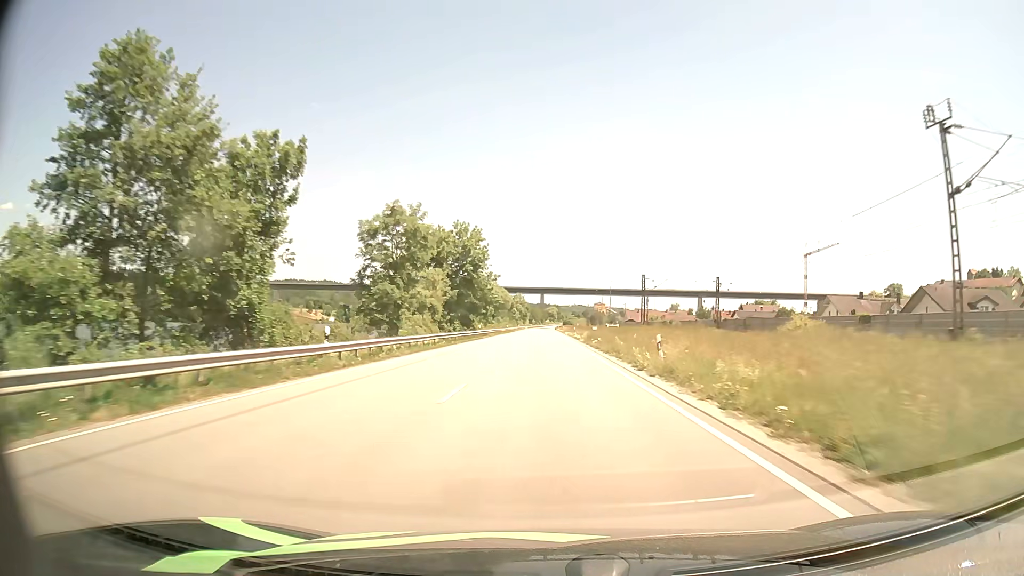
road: primary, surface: asphalt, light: Day
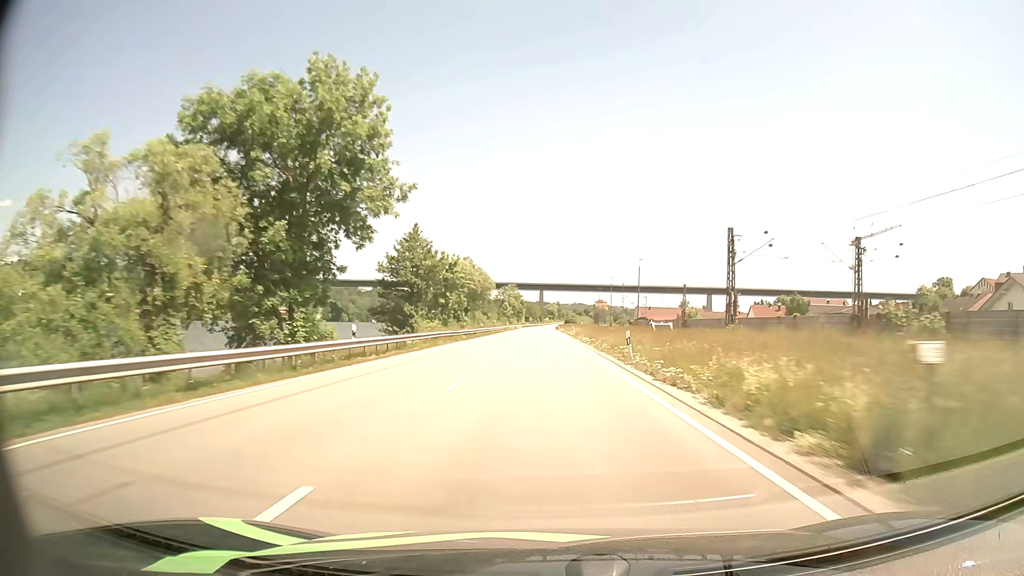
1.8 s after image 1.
(0.0, +46.3) m; 0°
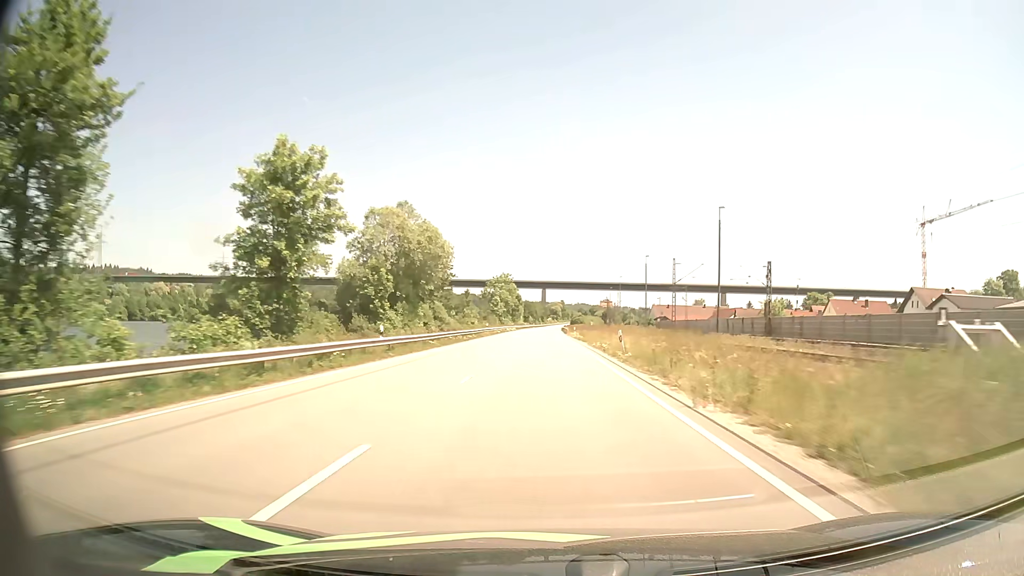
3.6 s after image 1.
(-0.1, +46.3) m; 0°
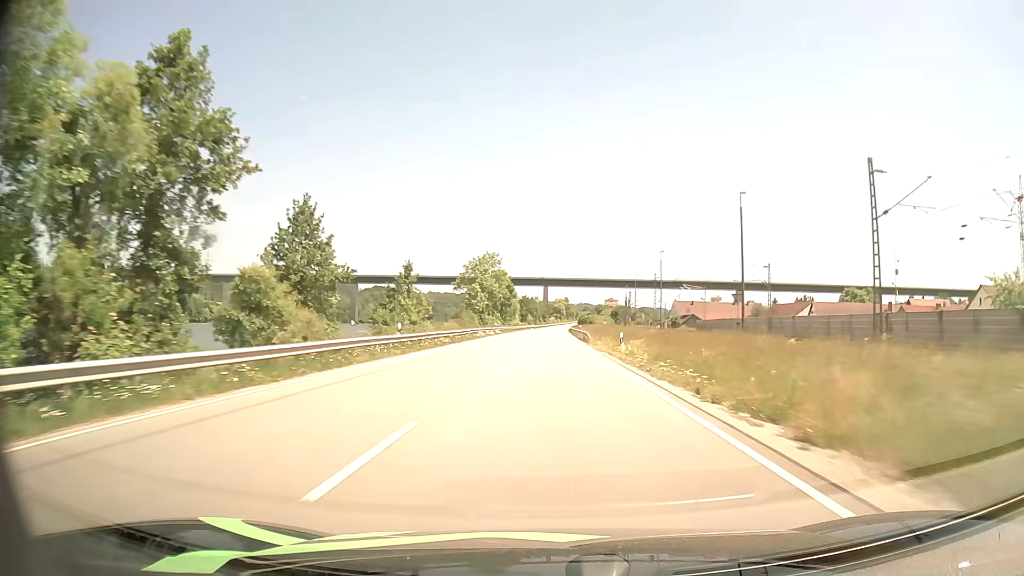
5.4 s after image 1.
(-0.1, +46.5) m; 0°
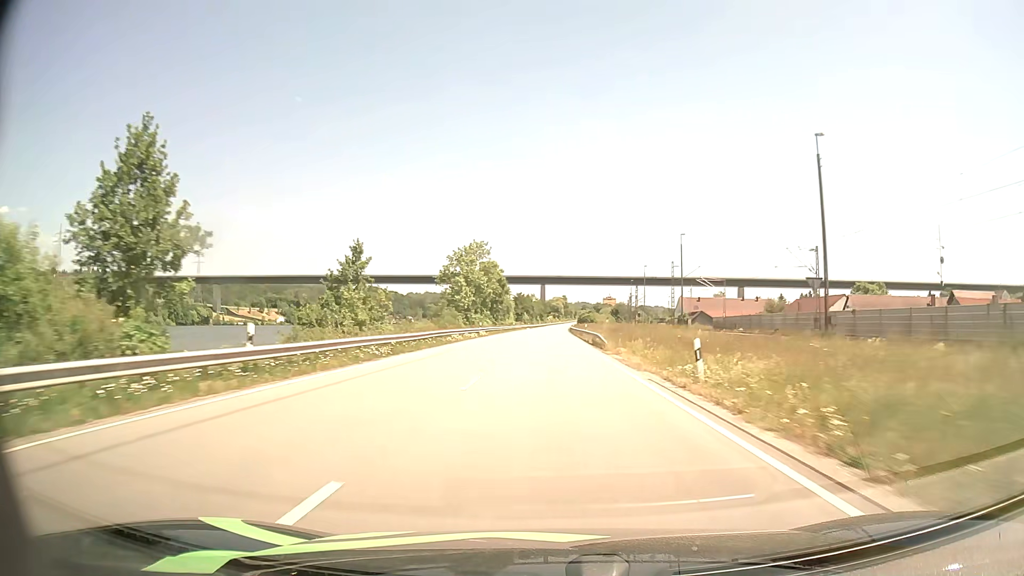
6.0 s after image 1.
(0.0, +15.6) m; 0°
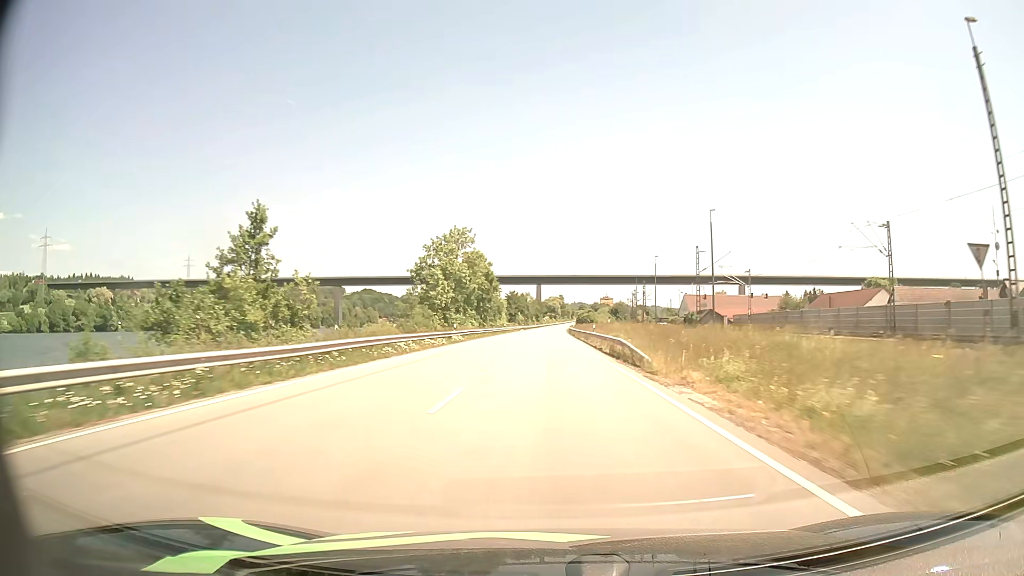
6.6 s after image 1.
(0.0, +15.6) m; 0°
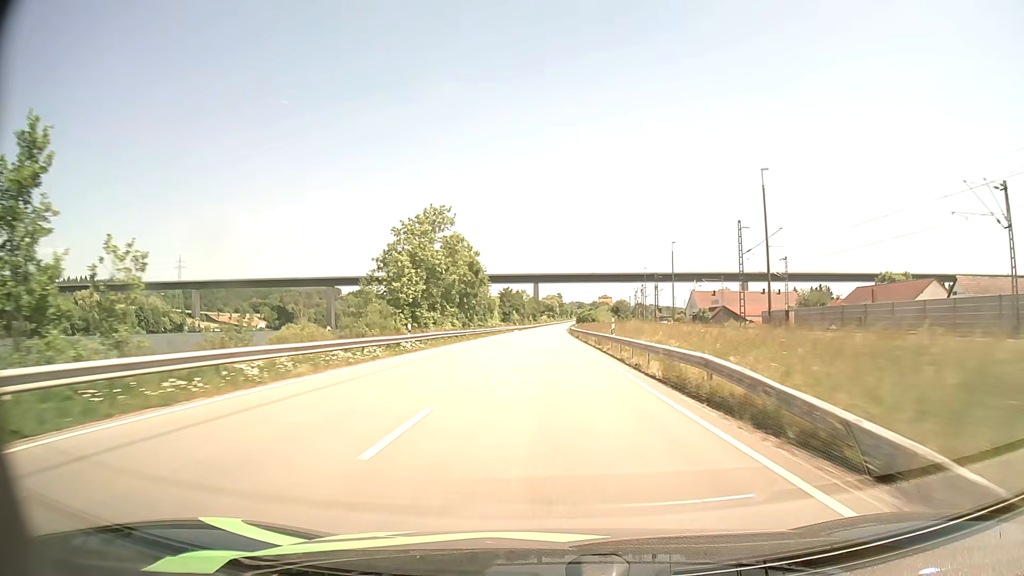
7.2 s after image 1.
(0.0, +15.5) m; 0°
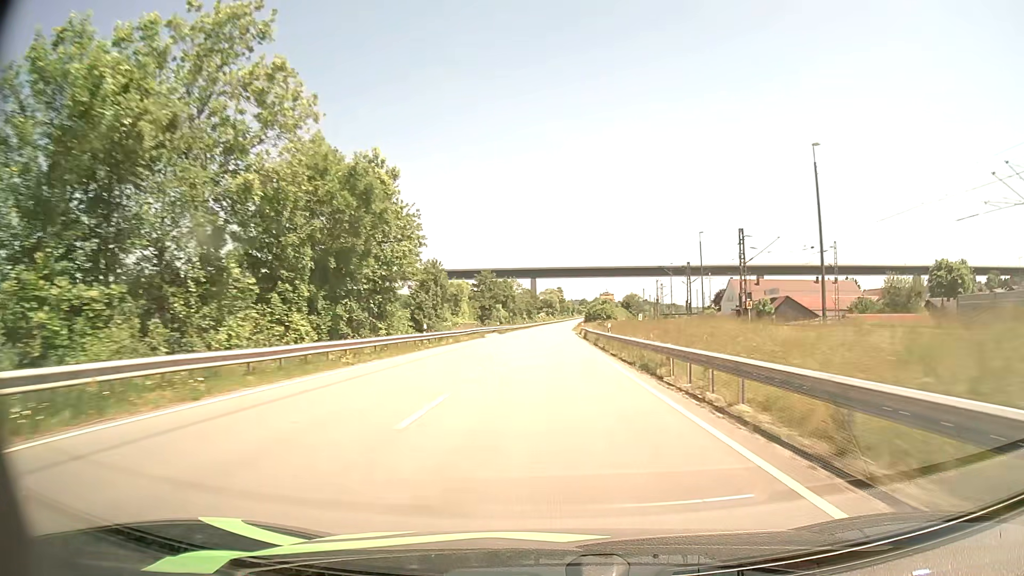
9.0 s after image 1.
(+0.1, +46.3) m; 0°
(0, +10) (0, +20) (0, +30) (0, +40) (0, +50) (0, +60) (0, +70) (+1, +80) (+1, +90) (+1, +100) m
